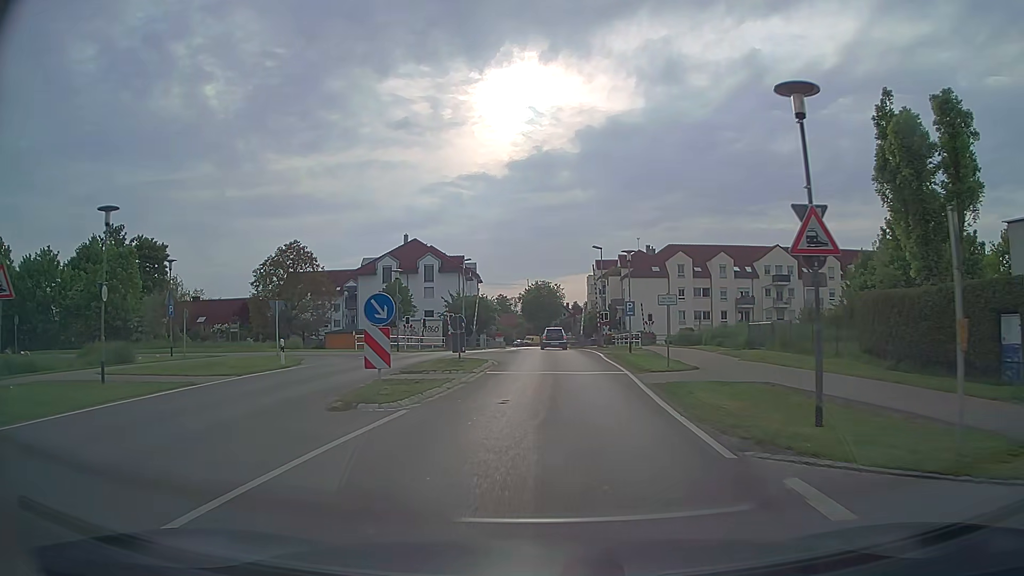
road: tertiary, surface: asphalt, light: Day
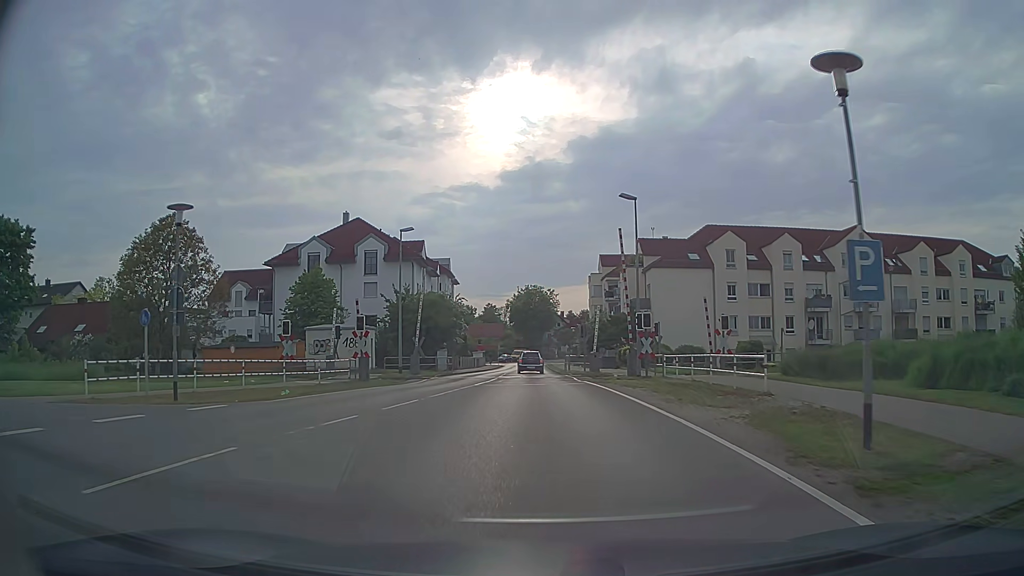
(+0.5, +25.4) m; +1°
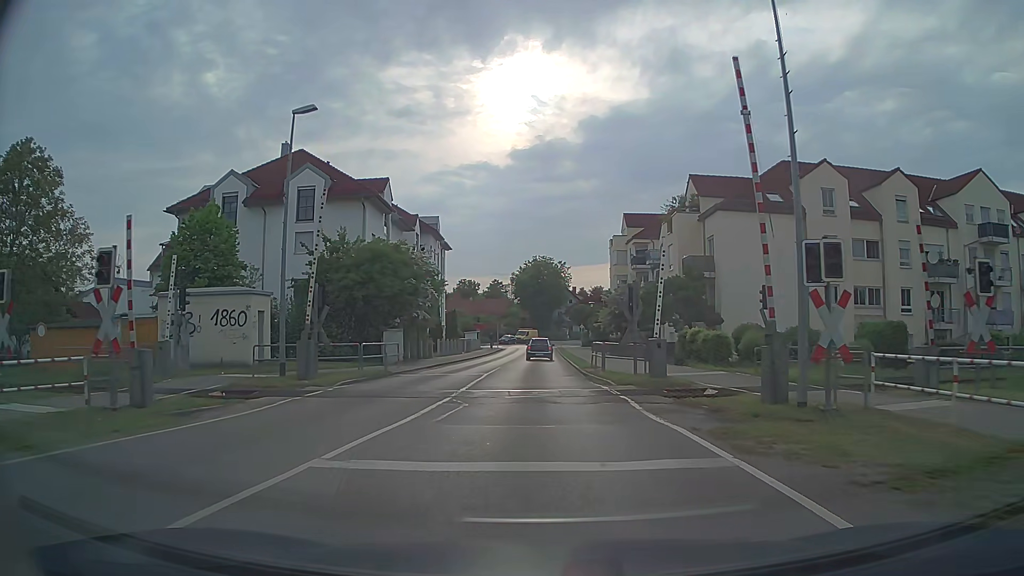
(-0.1, +19.0) m; -1°
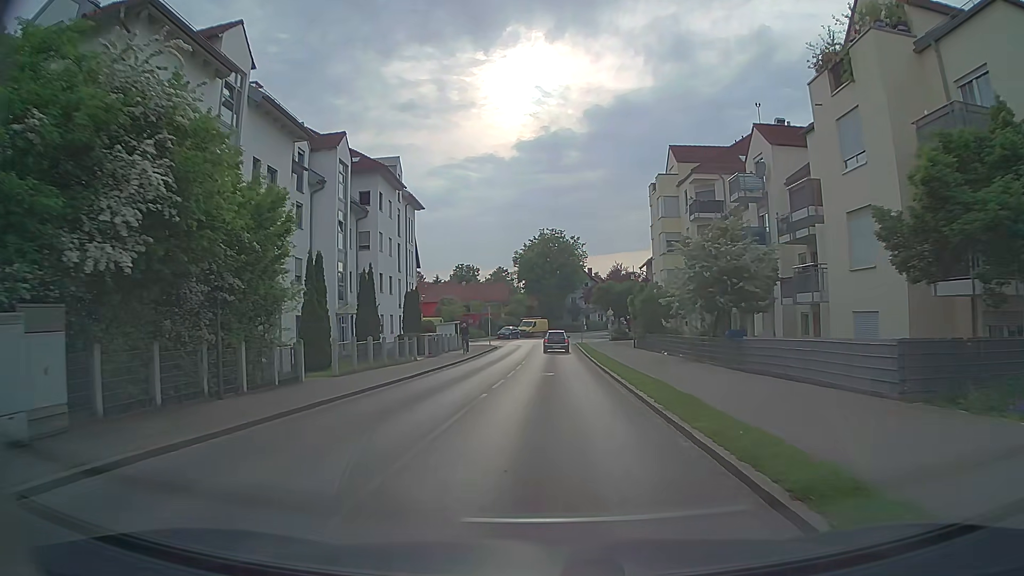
(-0.2, +25.9) m; -1°
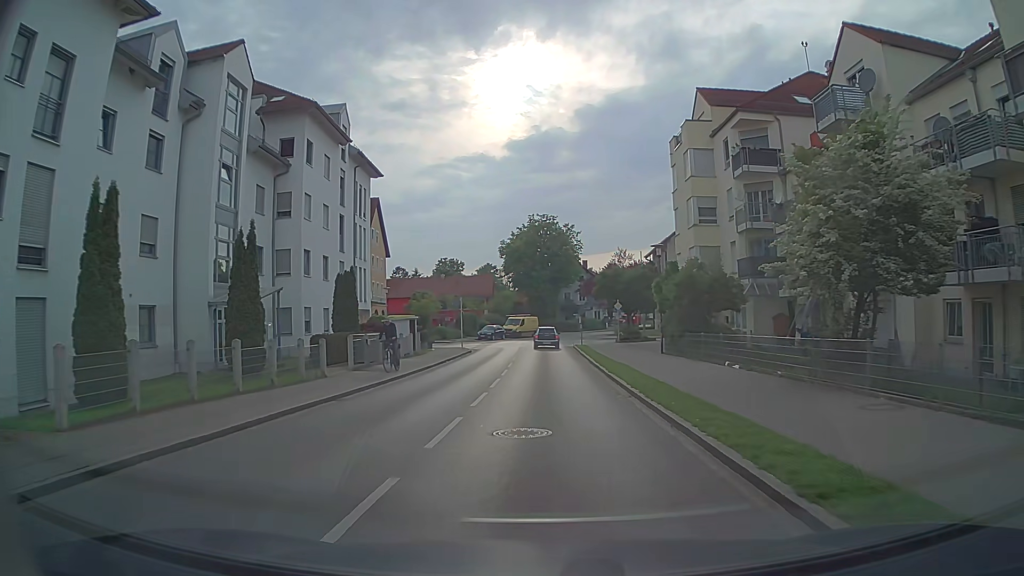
(+0.1, +13.5) m; +1°
